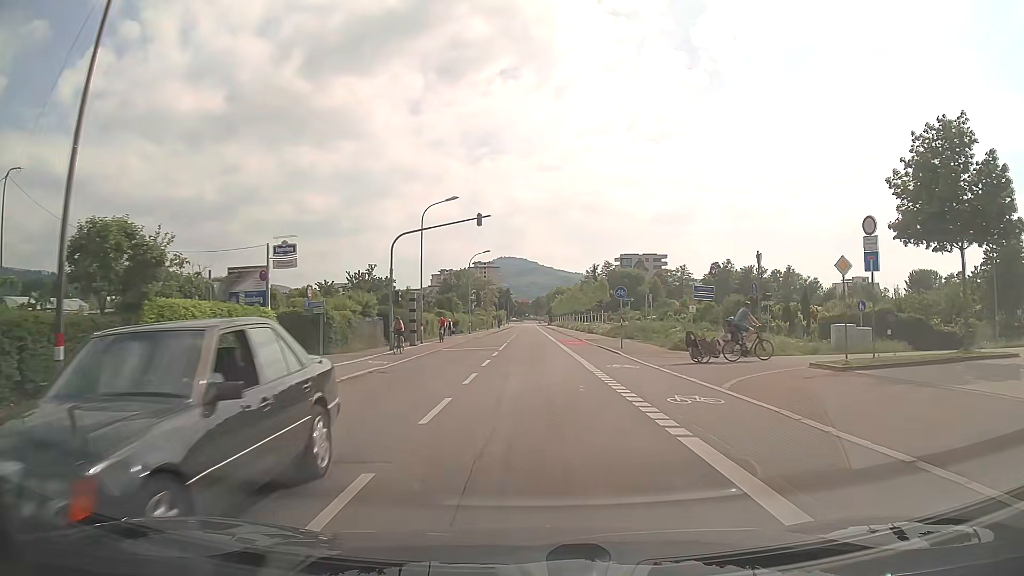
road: secondary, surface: asphalt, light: Day
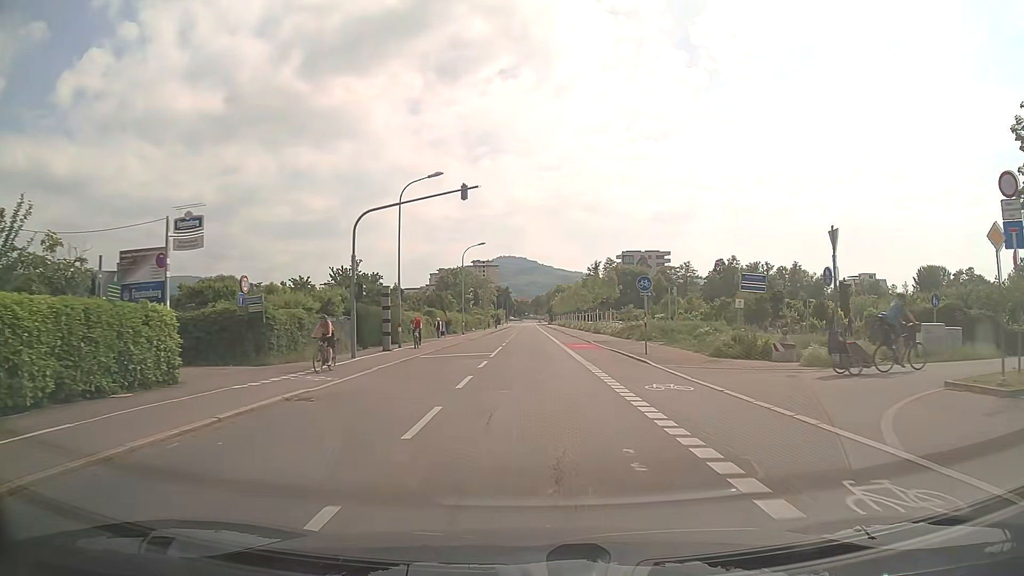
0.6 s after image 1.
(0.0, +7.2) m; 0°
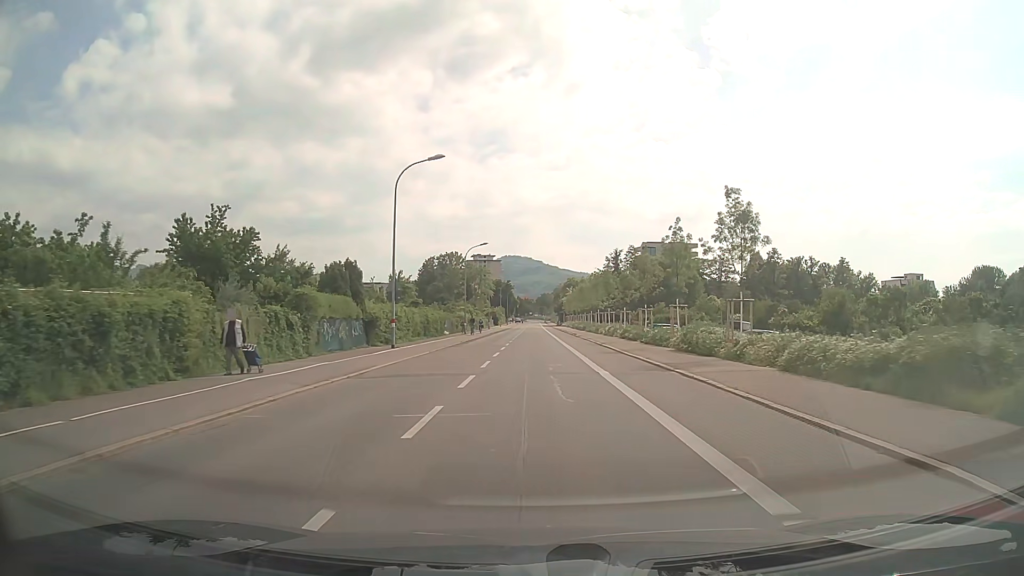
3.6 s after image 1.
(-0.2, +37.0) m; 0°
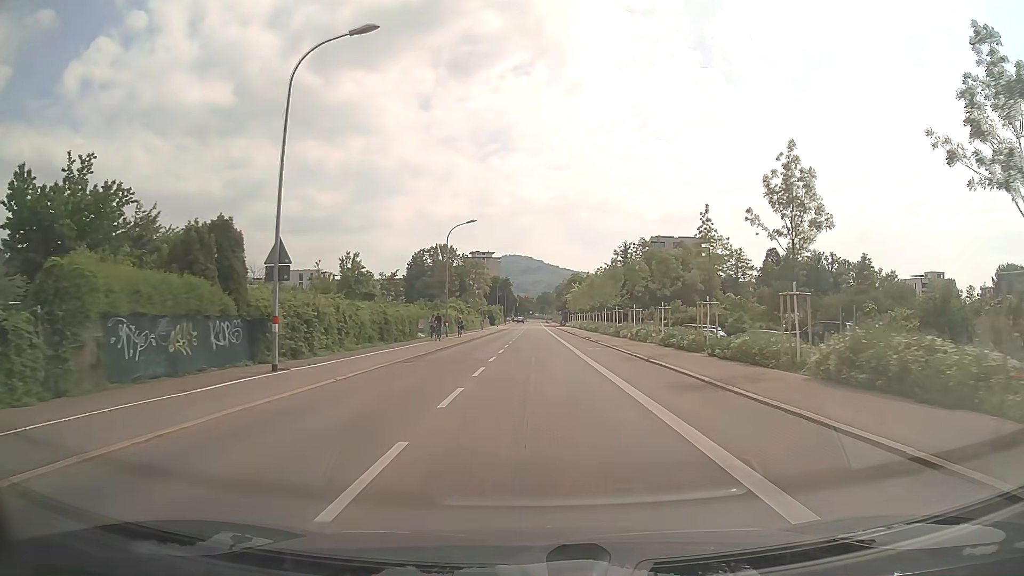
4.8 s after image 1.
(0.0, +15.4) m; 0°
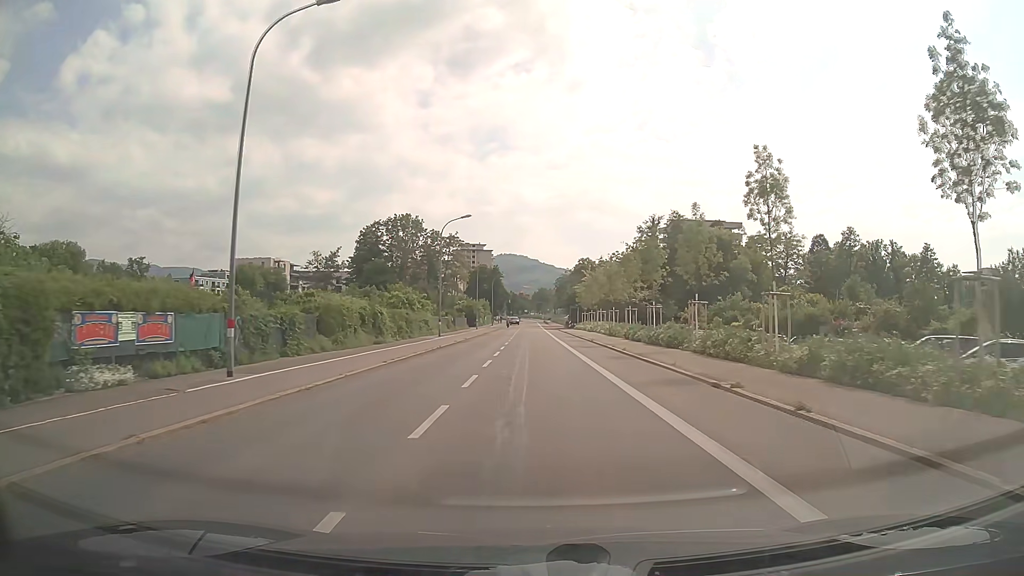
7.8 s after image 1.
(0.0, +38.8) m; 0°
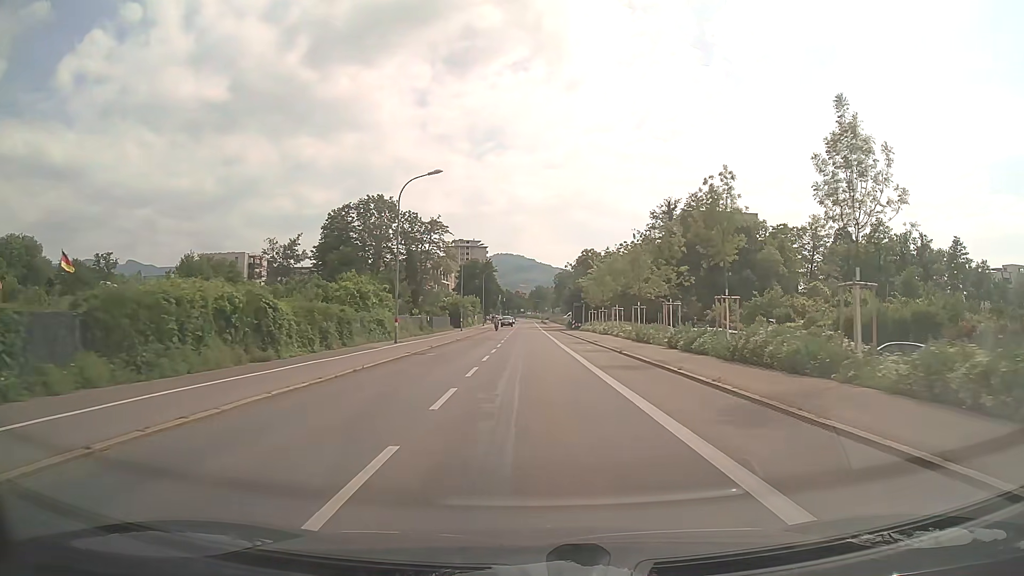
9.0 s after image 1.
(+0.1, +15.6) m; 0°
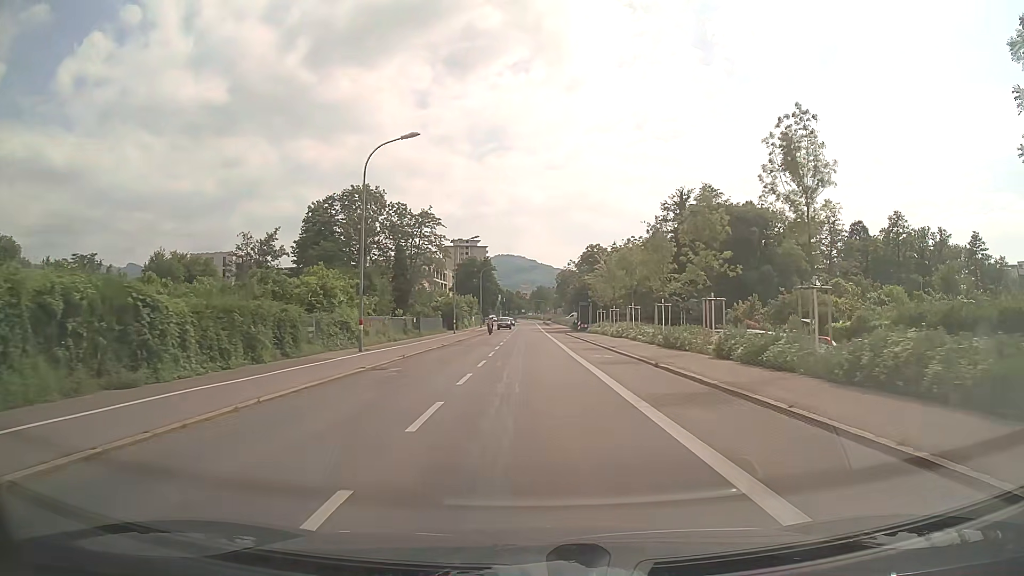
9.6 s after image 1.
(0.0, +7.8) m; 0°
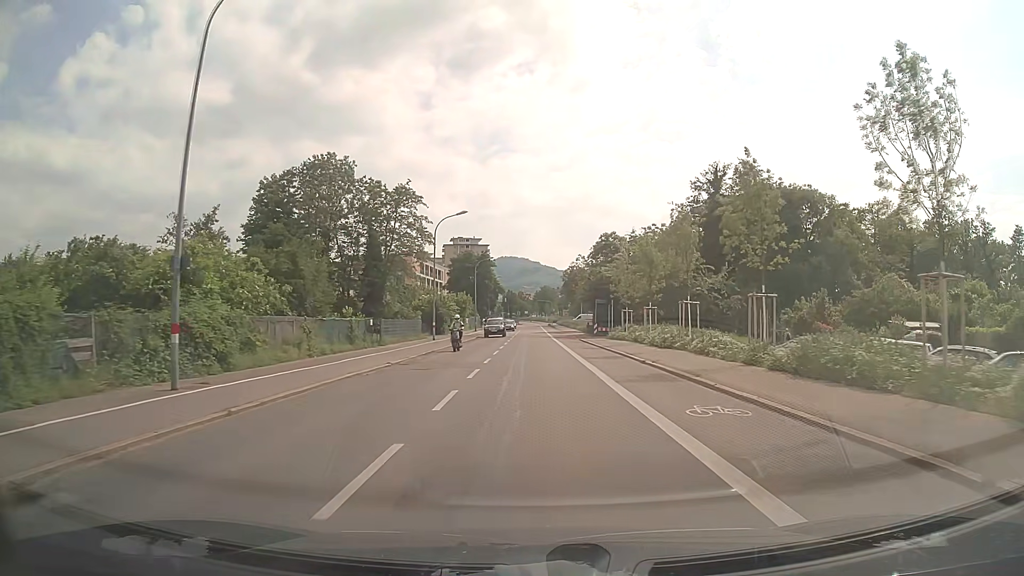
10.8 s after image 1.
(0.0, +15.7) m; 0°
